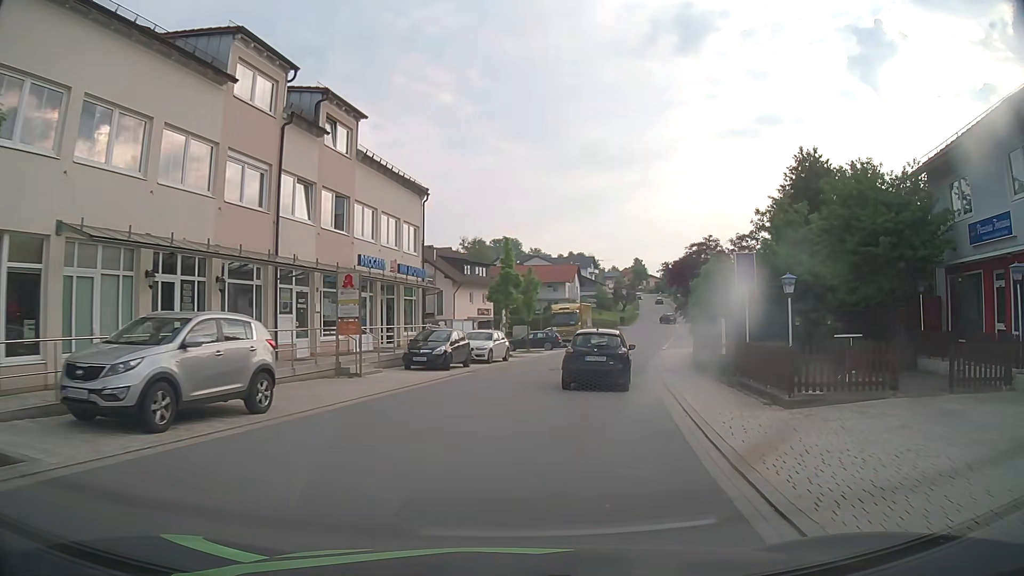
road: tertiary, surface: asphalt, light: Day
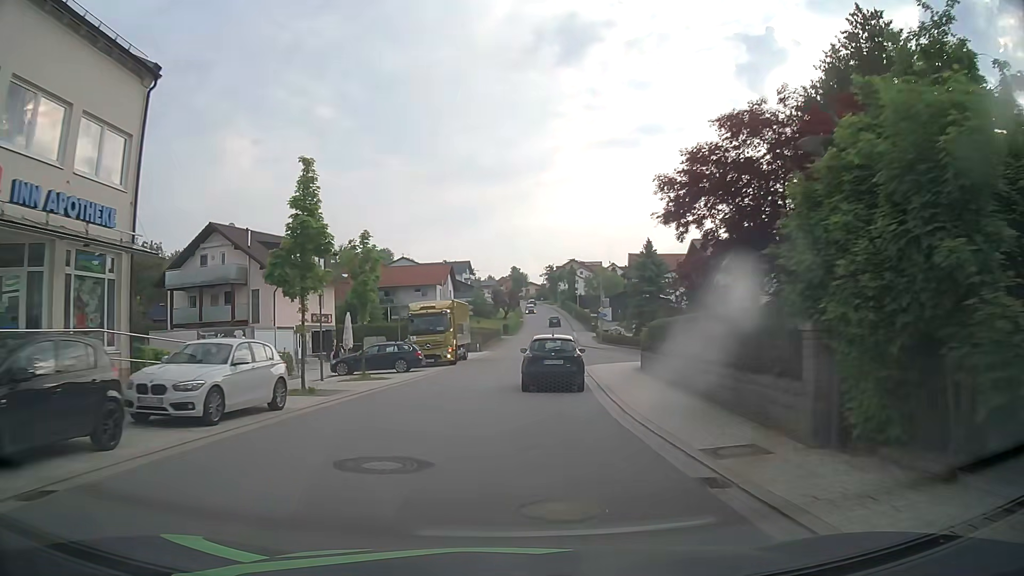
(+1.9, +18.4) m; +11°
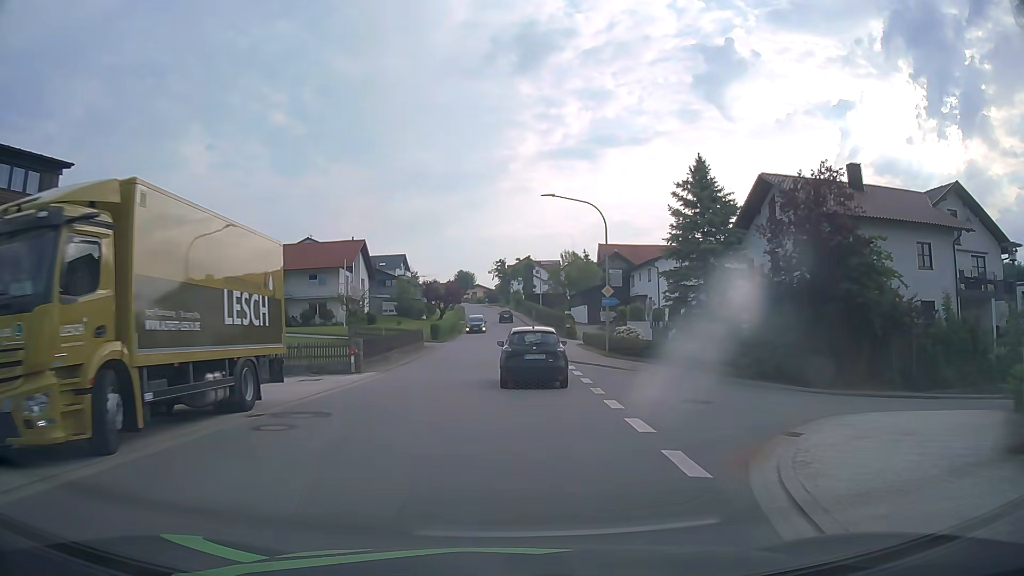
(+1.3, +28.7) m; +5°
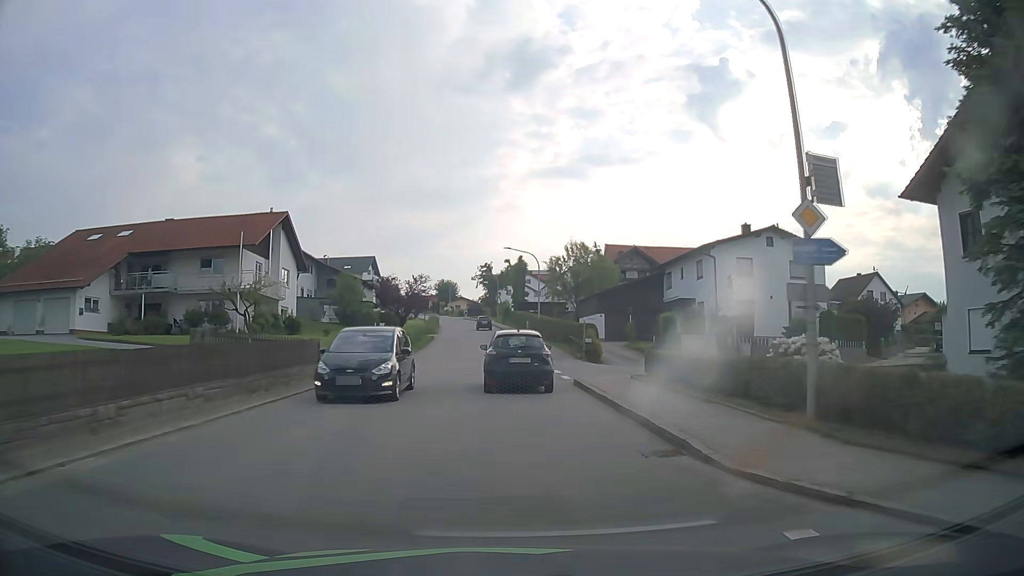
(+0.2, +21.7) m; +1°
